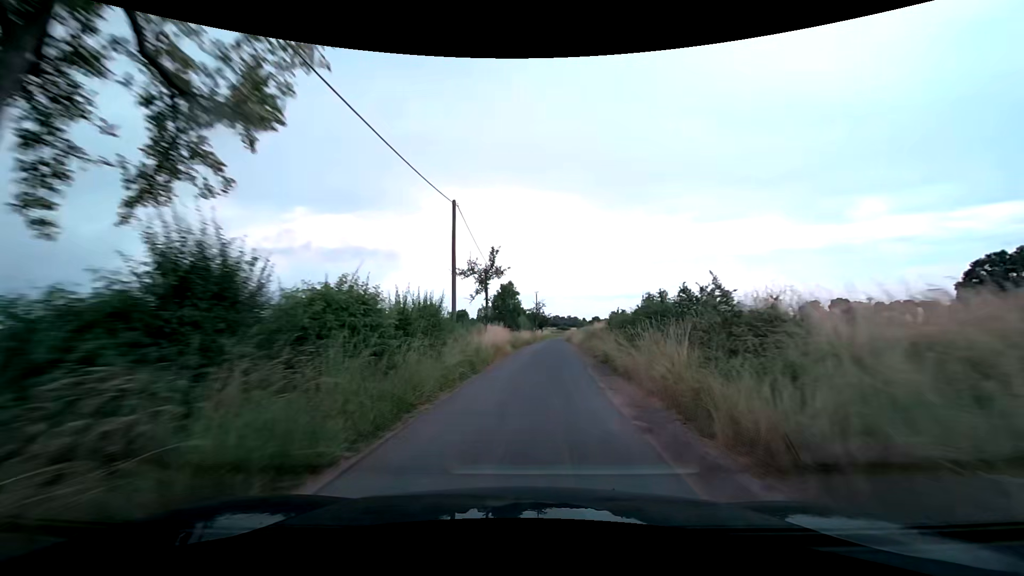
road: unclassified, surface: asphalt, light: Day
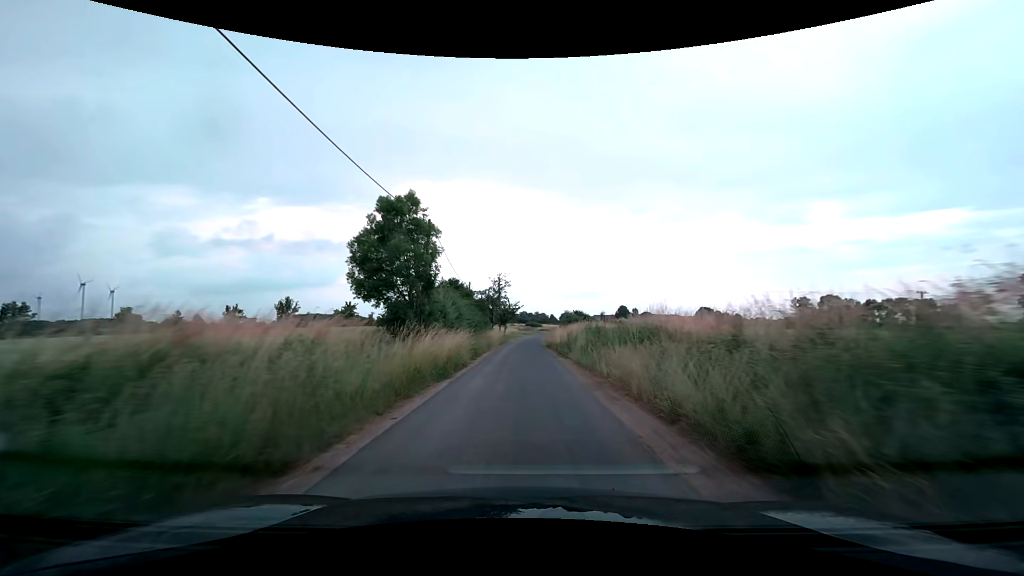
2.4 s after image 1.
(+1.9, +34.3) m; +4°
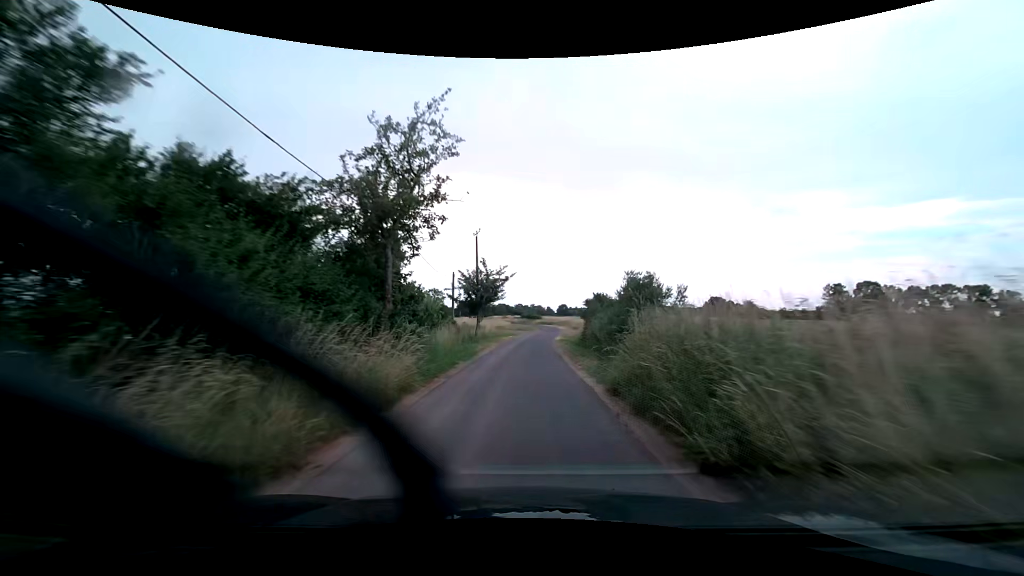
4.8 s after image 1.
(+0.2, +35.1) m; 0°
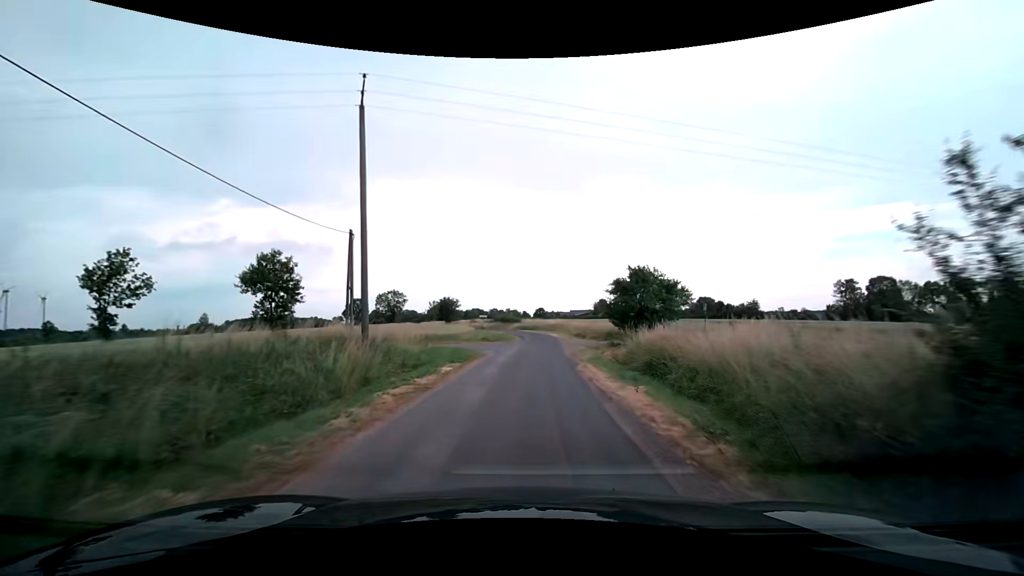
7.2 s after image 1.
(+0.4, +33.4) m; +2°
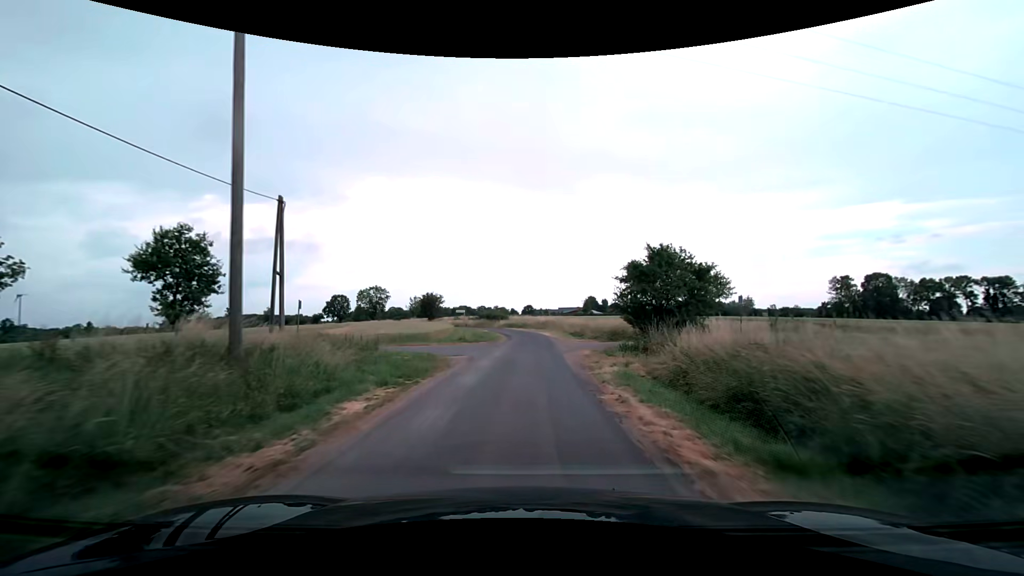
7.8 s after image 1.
(+0.2, +8.2) m; +2°
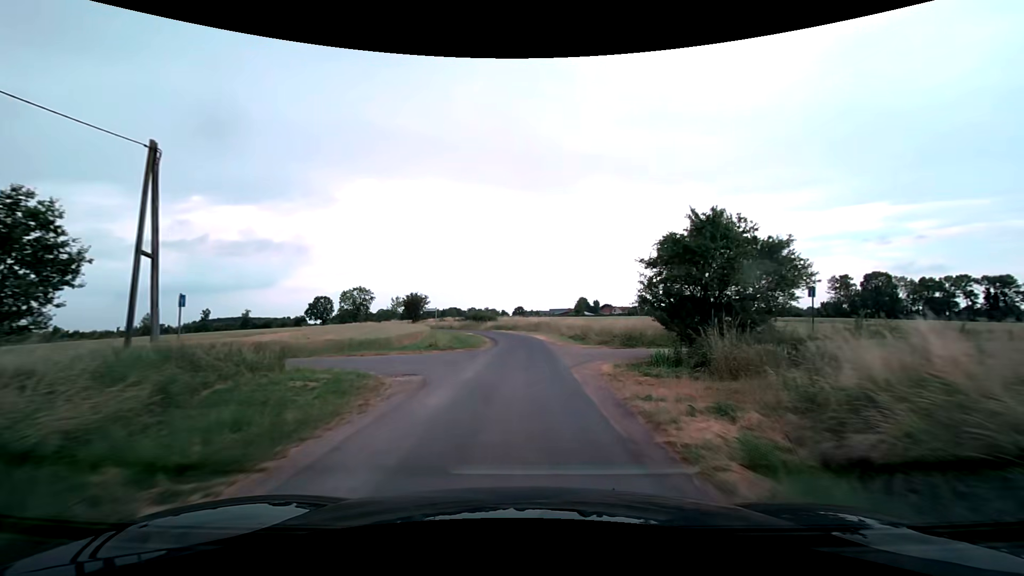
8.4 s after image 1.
(+0.1, +8.1) m; +1°
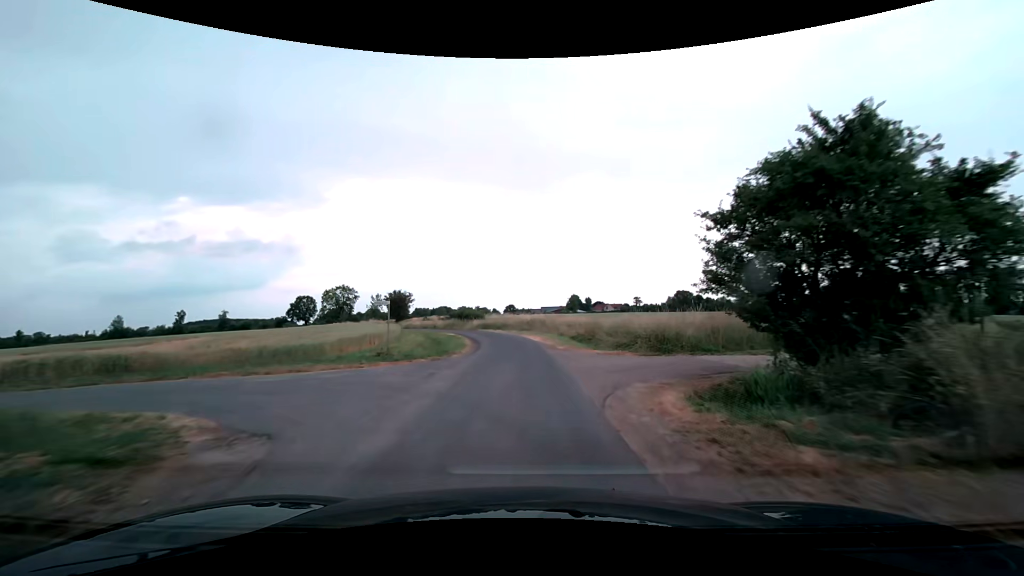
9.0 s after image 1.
(+0.1, +8.1) m; +1°
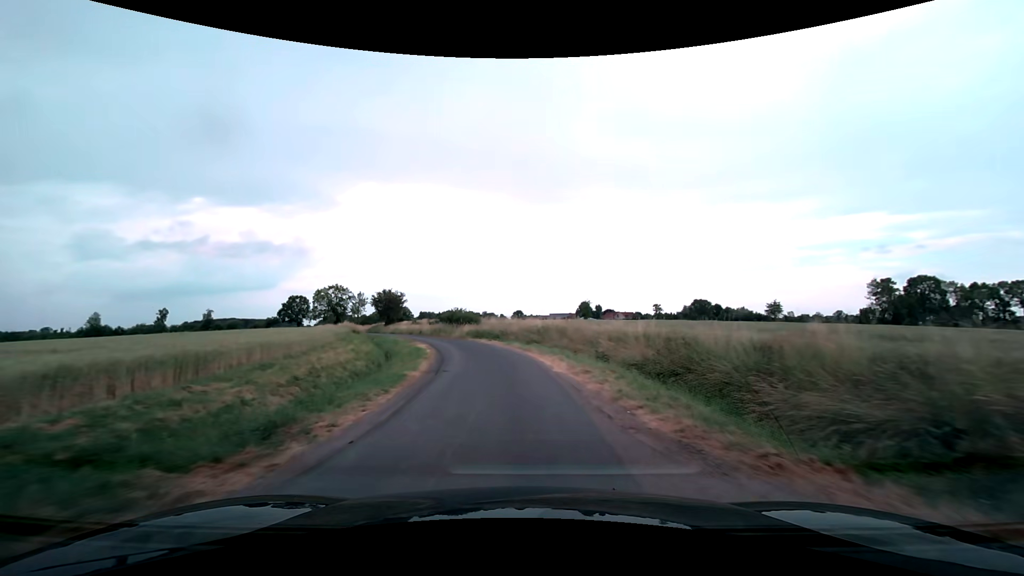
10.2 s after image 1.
(+0.1, +16.3) m; -1°
(0, +10) (-1, +20) (-3, +30) (-5, +39) (-8, +49) (-12, +58) (-16, +68) (-19, +77) (-23, +86) (-28, +95) m
